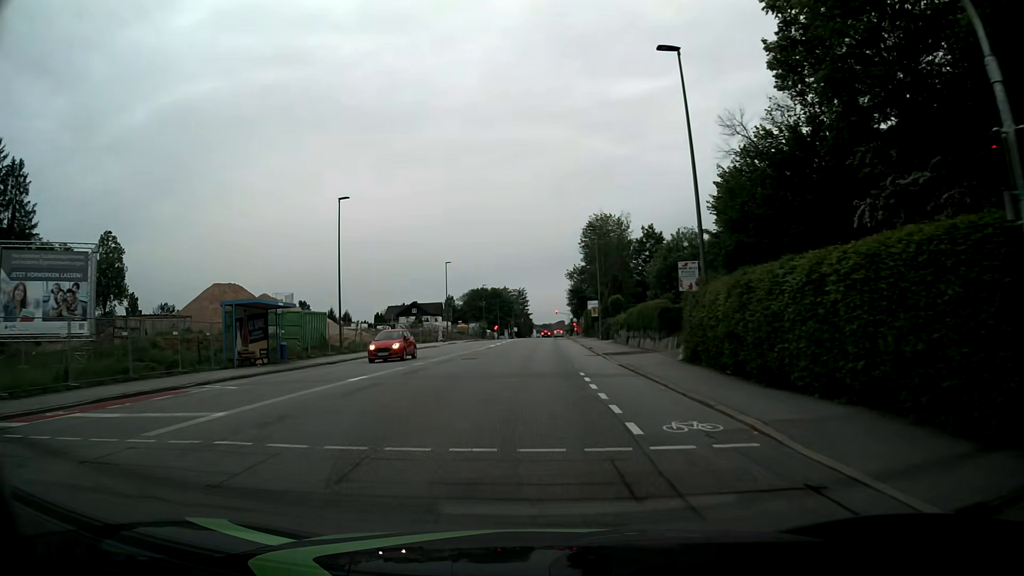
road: tertiary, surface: asphalt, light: Day
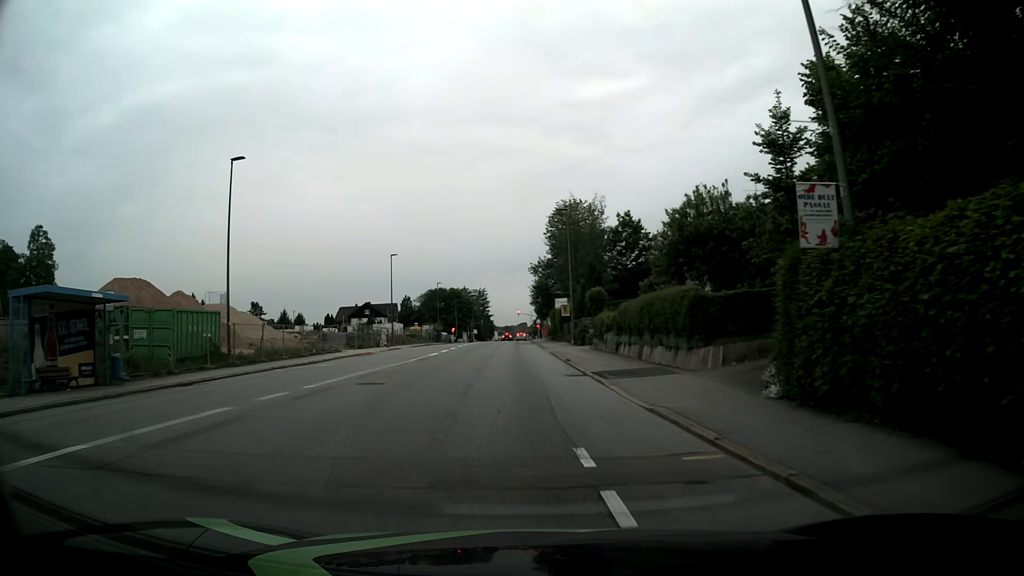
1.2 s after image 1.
(+0.3, +11.9) m; +4°
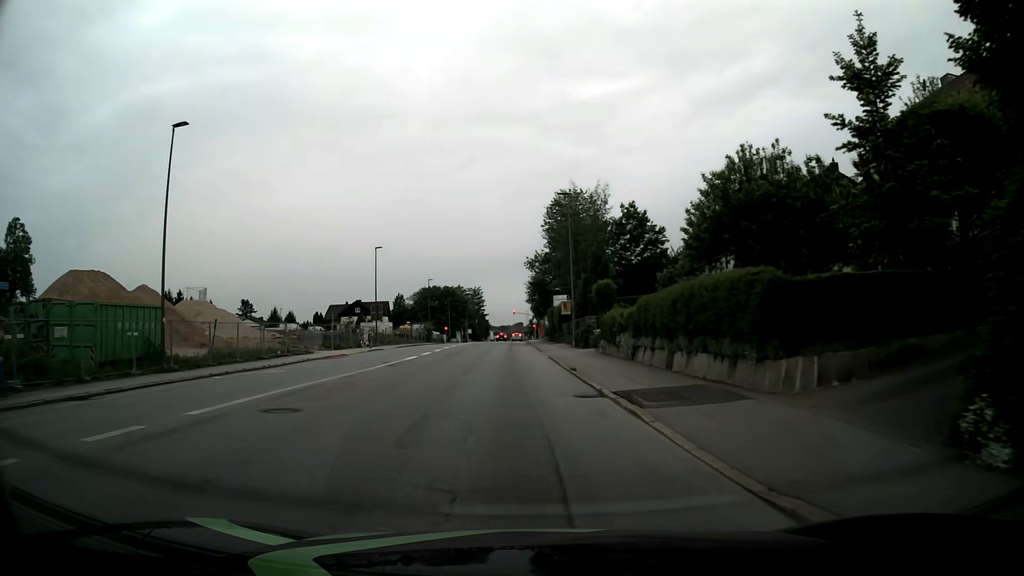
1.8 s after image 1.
(0.0, +6.1) m; 0°
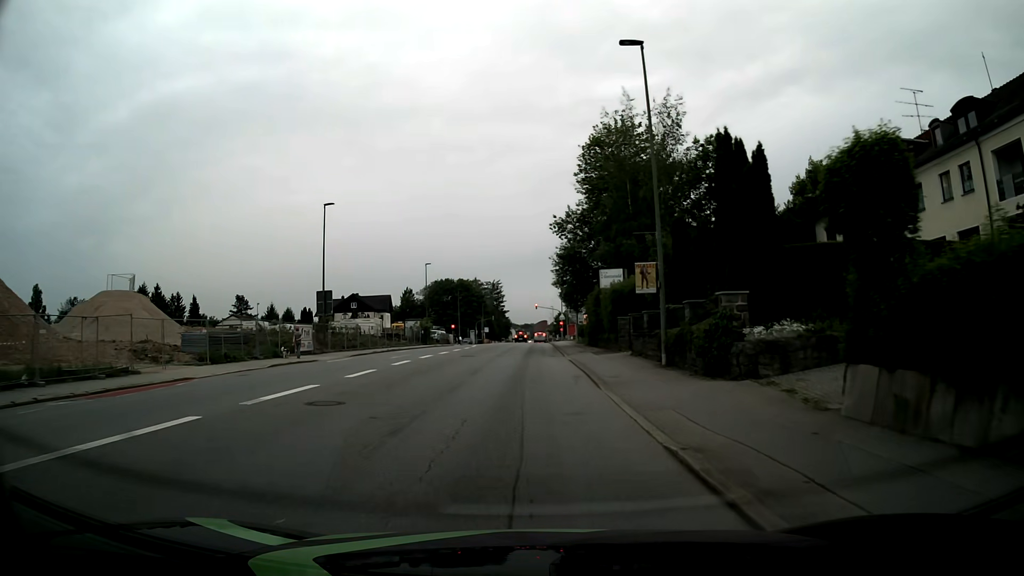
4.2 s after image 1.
(-0.6, +24.7) m; -3°
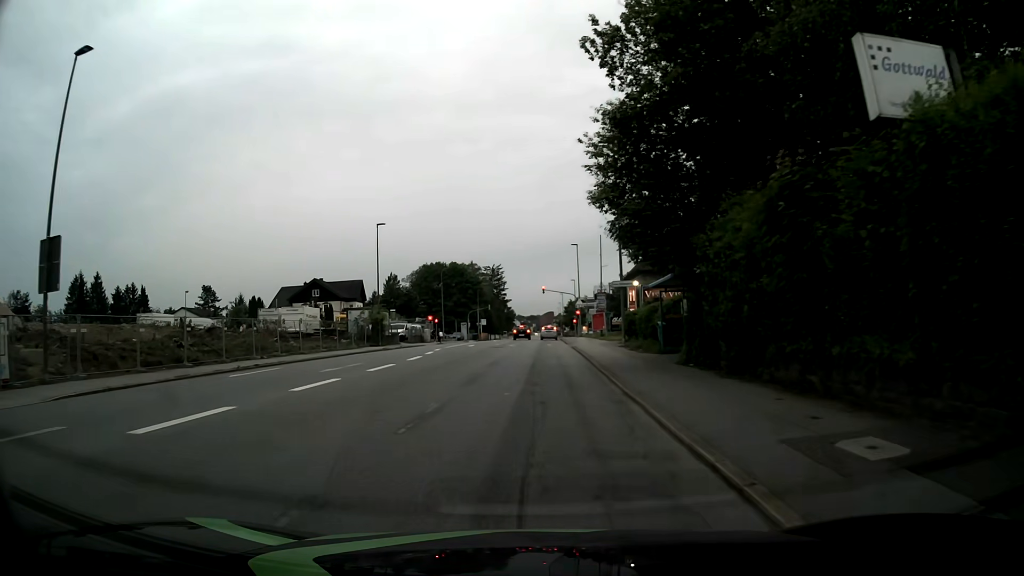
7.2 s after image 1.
(0.0, +29.0) m; -1°
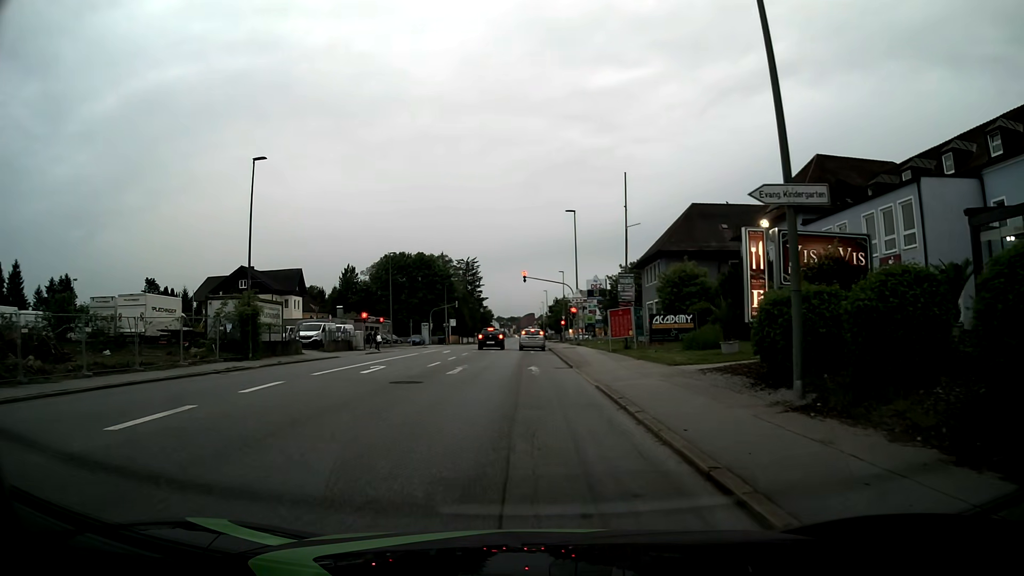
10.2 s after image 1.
(+0.2, +23.3) m; +2°
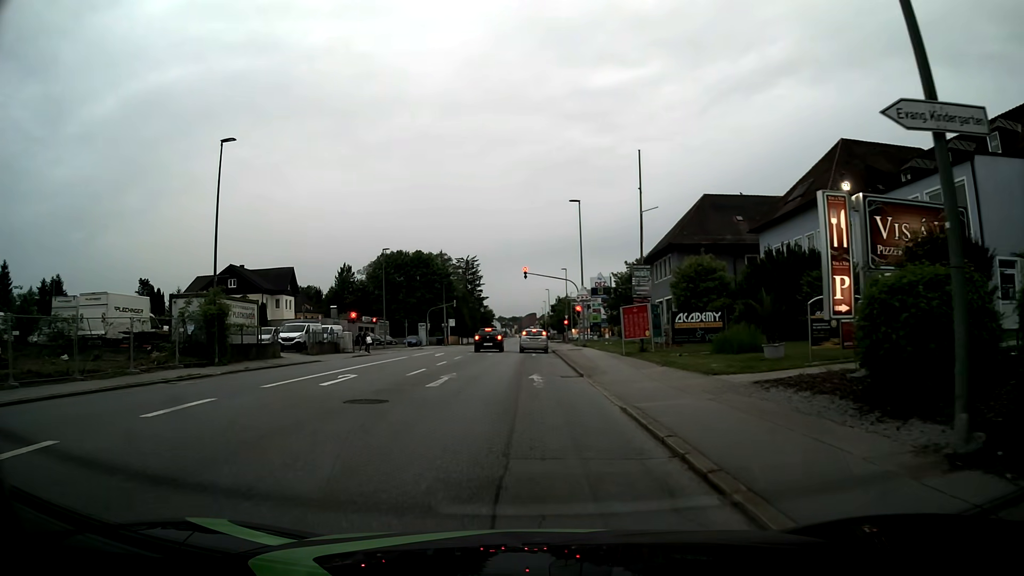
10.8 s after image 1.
(0.0, +4.1) m; 0°
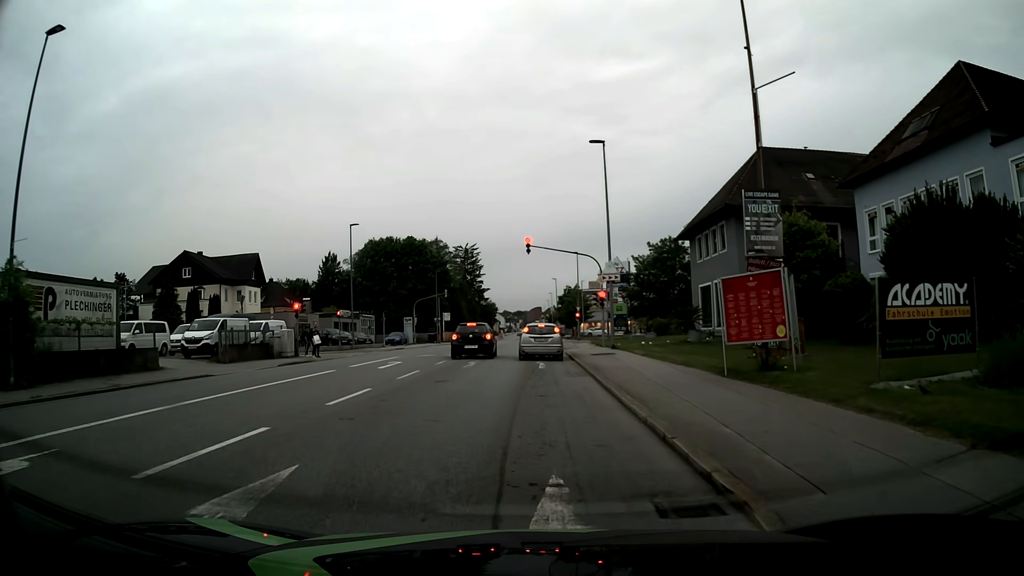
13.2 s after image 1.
(-0.1, +13.9) m; 0°
